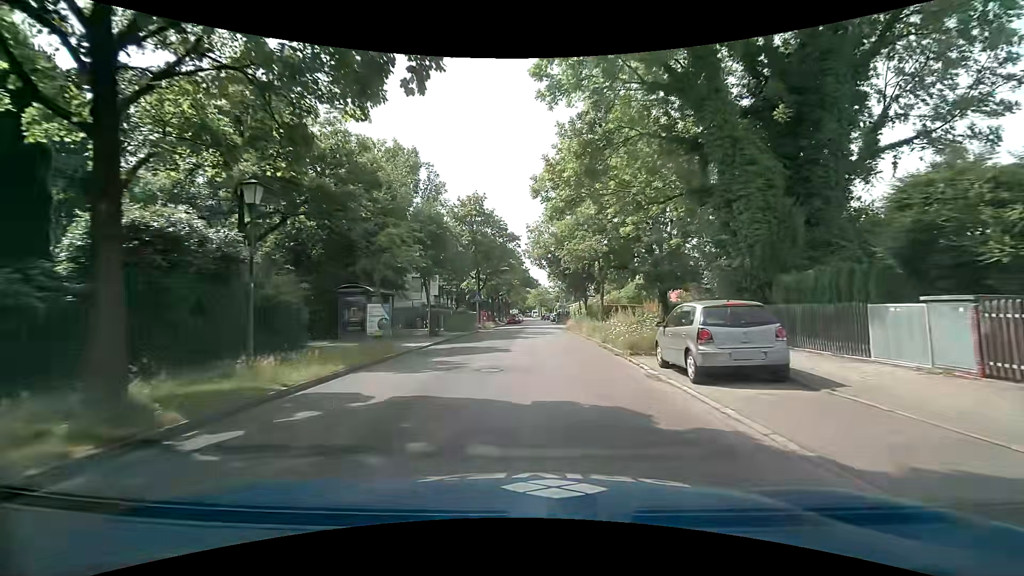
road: tertiary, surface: asphalt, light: Day
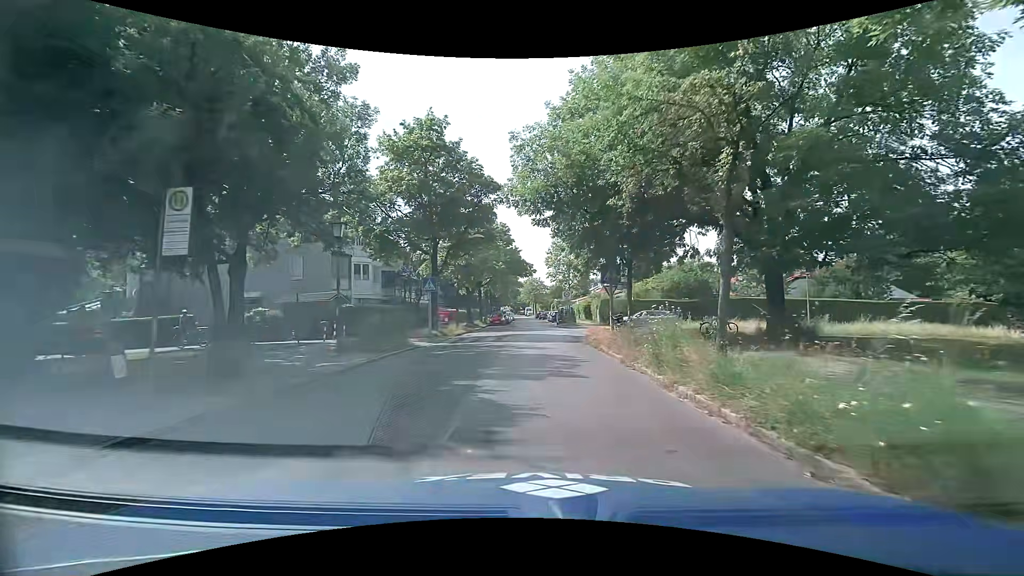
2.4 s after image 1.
(0.0, +19.2) m; 0°
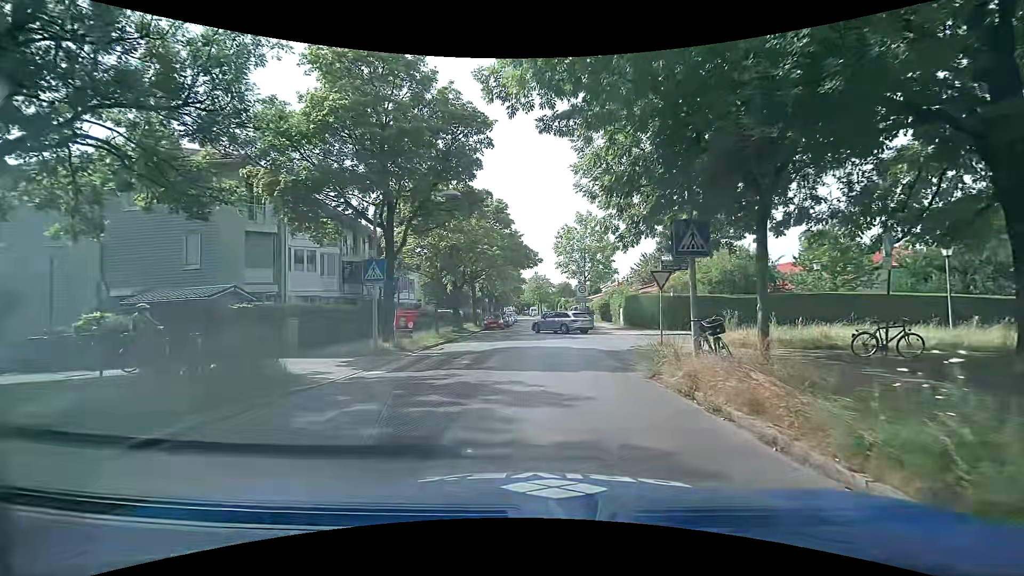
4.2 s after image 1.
(0.0, +10.3) m; -1°
